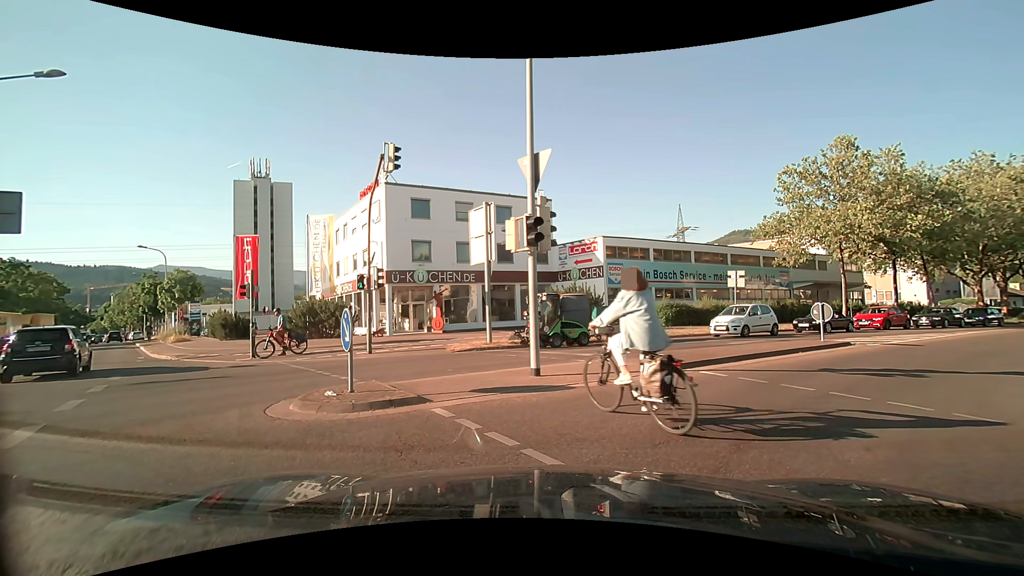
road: secondary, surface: asphalt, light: Day
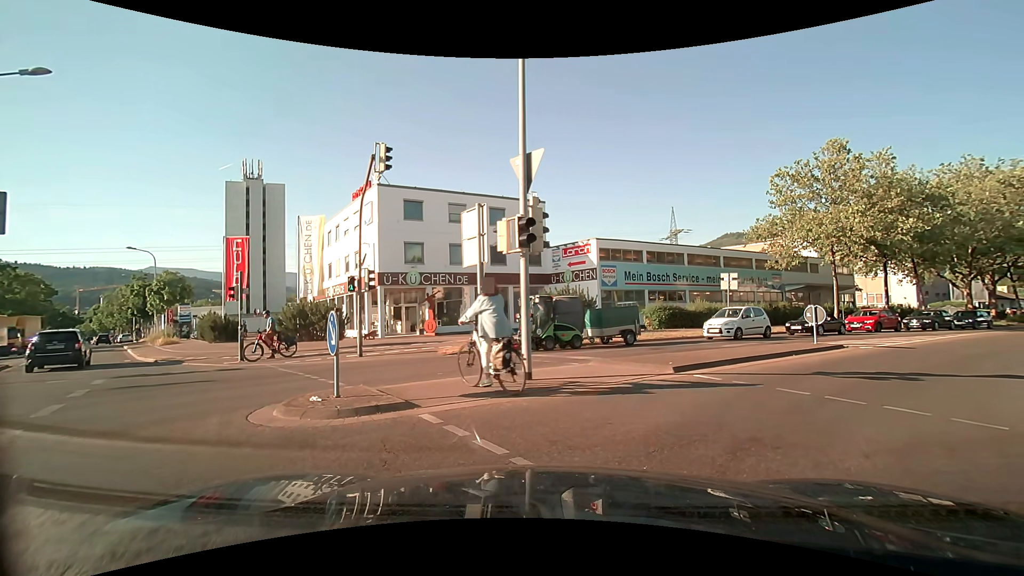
(0.0, +0.2) m; 0°
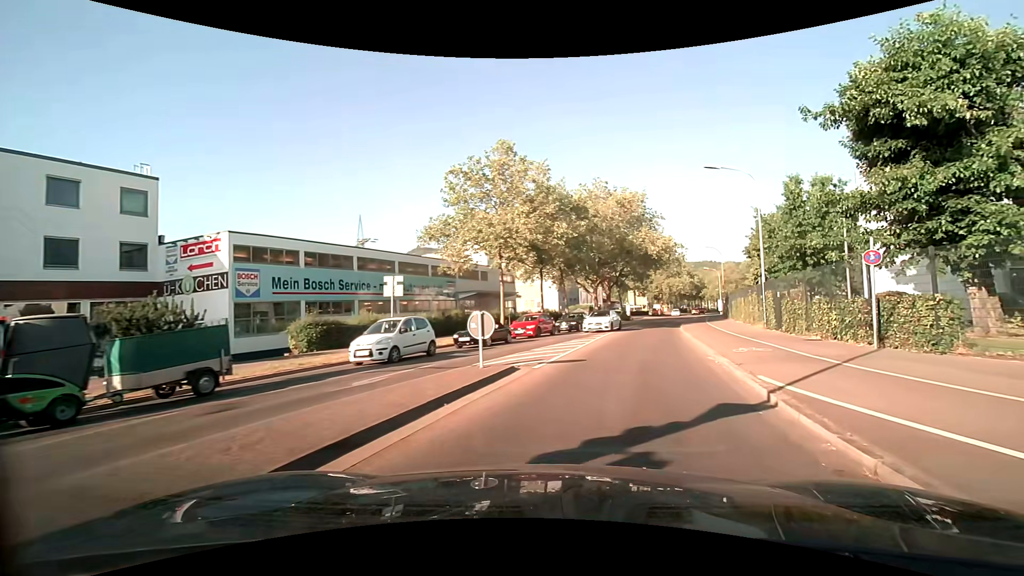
(+3.6, +7.4) m; +41°
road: tertiary
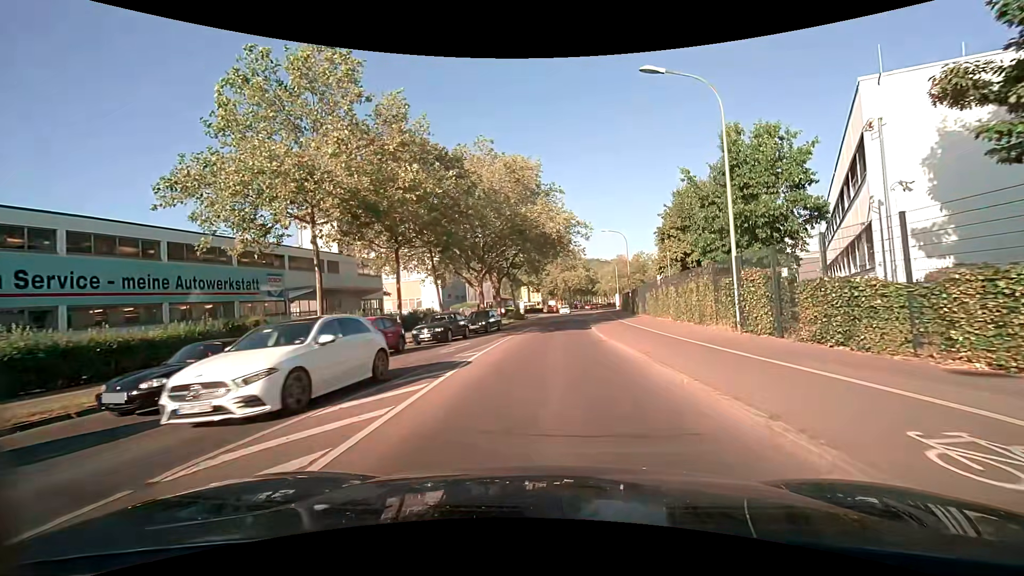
(+1.4, +12.7) m; +10°
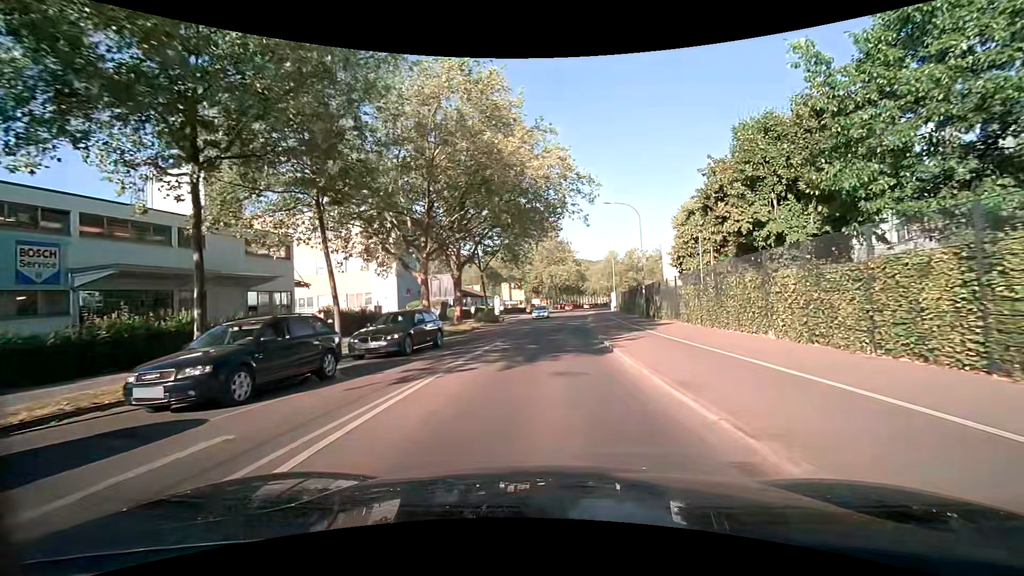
(+0.4, +14.9) m; +3°
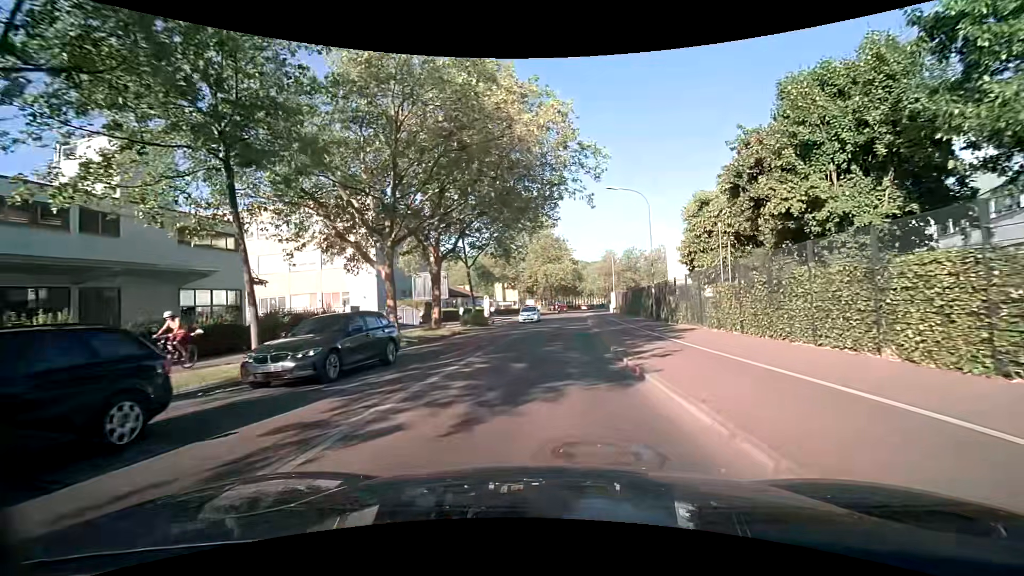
(0.0, +5.1) m; +1°
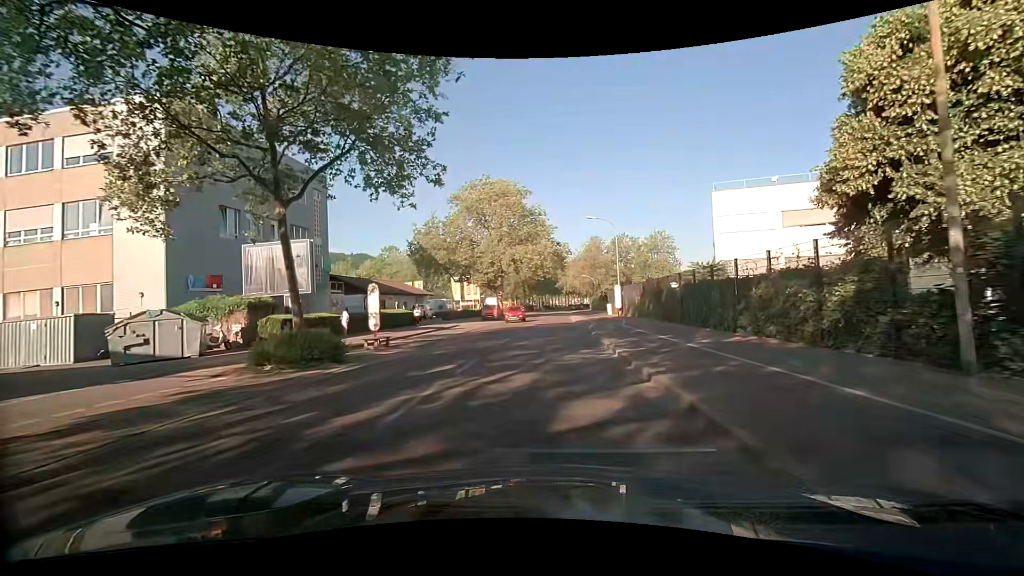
(+0.4, +26.0) m; +1°
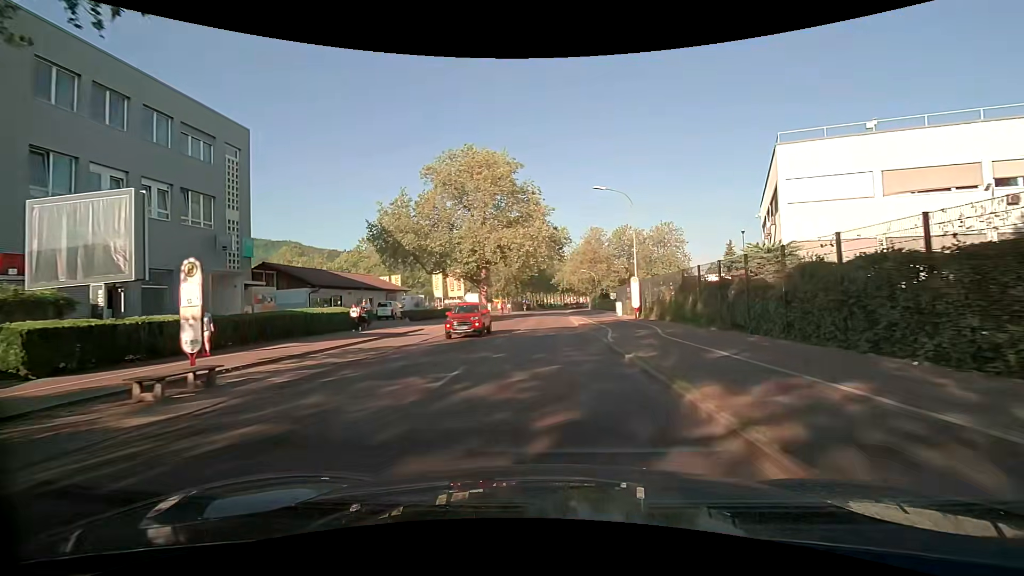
(+0.1, +11.0) m; +1°
(0, +10) (0, +20) (0, +30) (+1, +40) (+1, +50) (+1, +60) (+1, +70) (+2, +80) (+2, +90) (+3, +100) m
